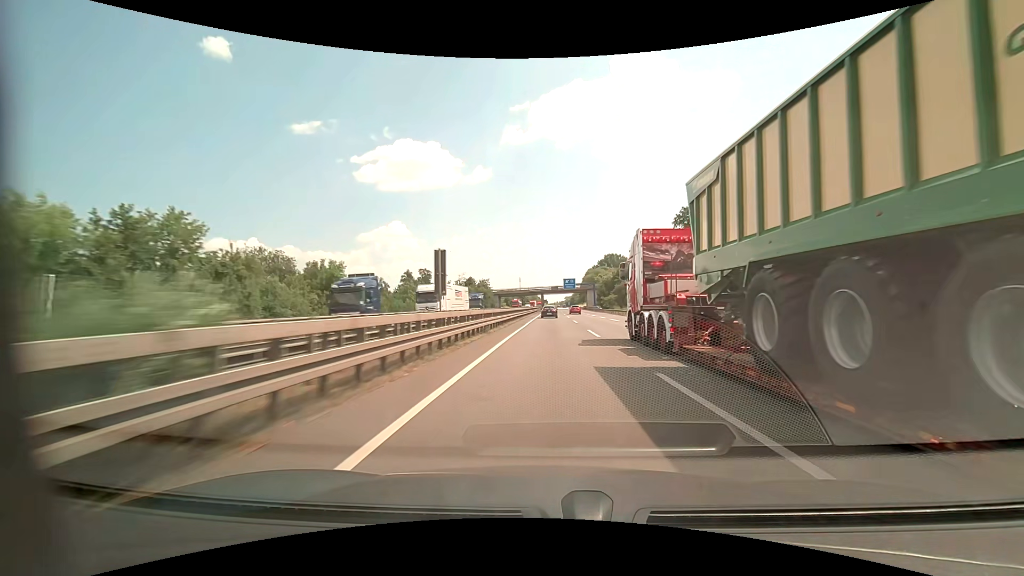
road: motorway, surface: asphalt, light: Day
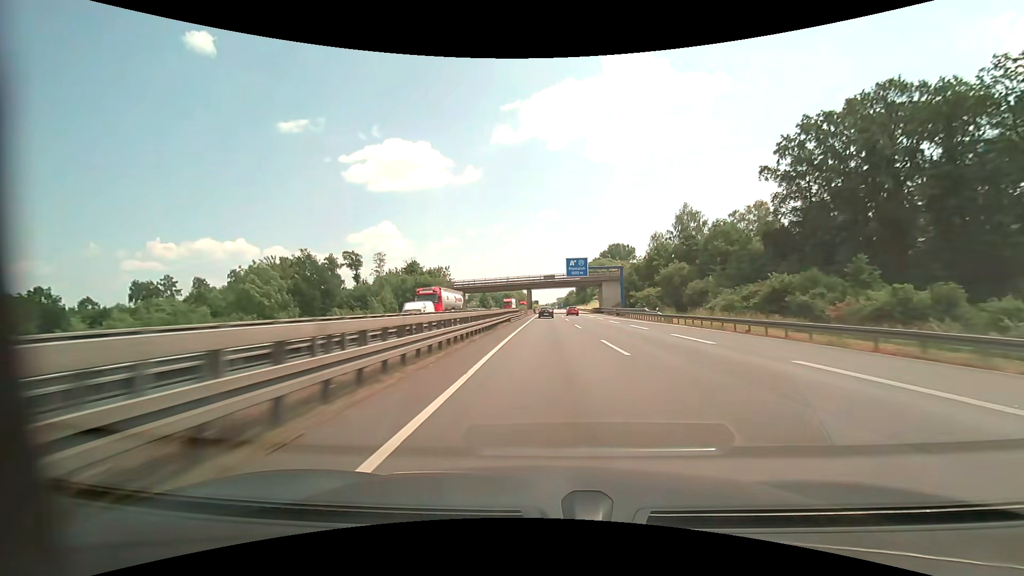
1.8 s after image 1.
(+0.4, +61.7) m; +1°
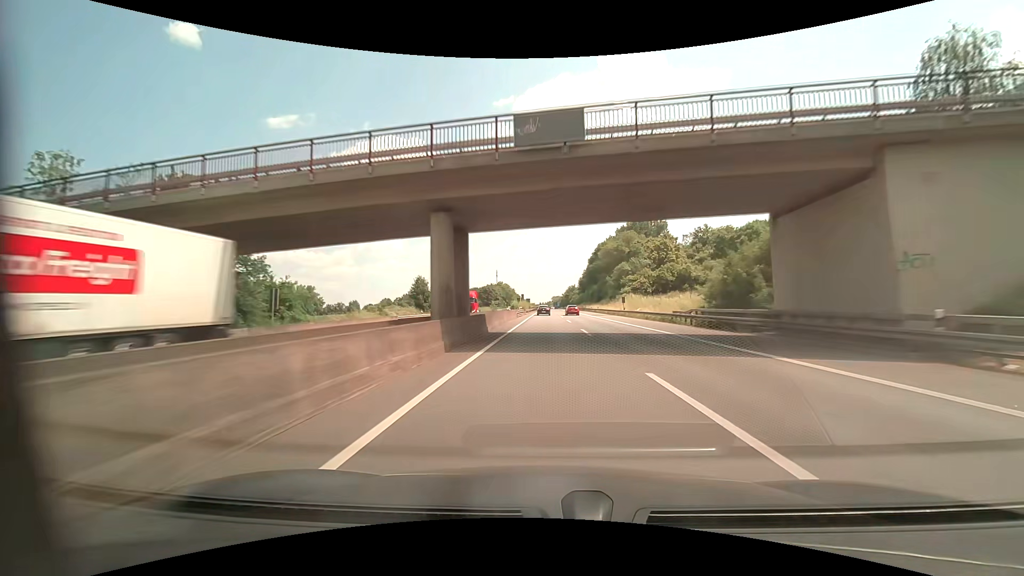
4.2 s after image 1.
(+0.7, +82.0) m; +1°
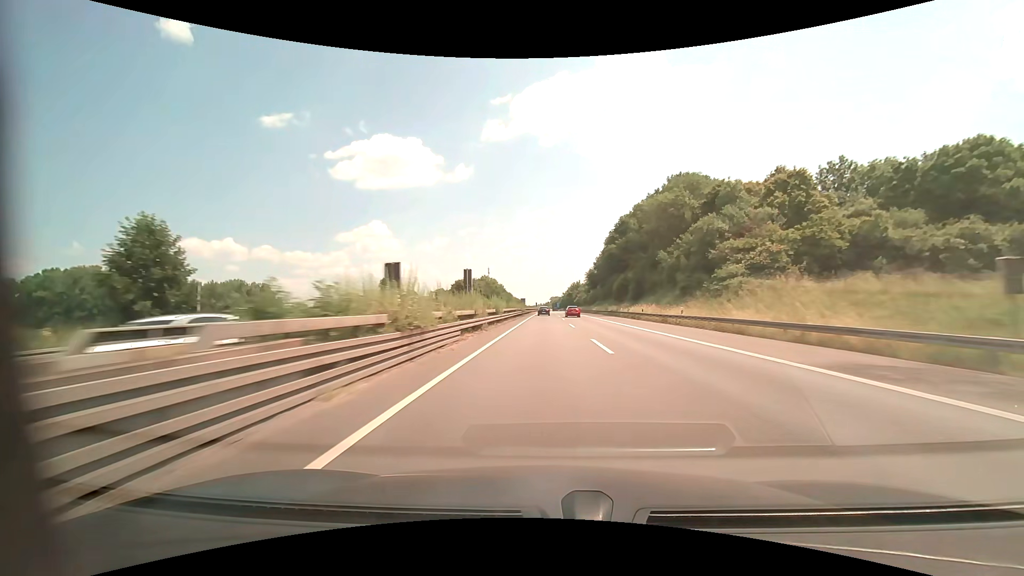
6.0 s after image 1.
(+0.2, +61.4) m; 0°
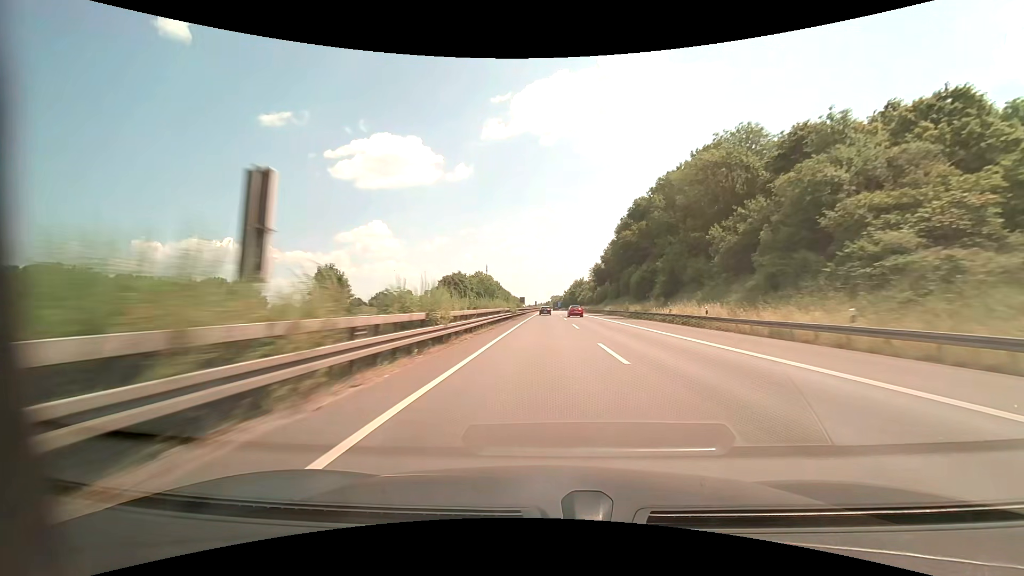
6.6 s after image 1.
(0.0, +20.5) m; 0°
(0, +10) (0, +20) (0, +30) (0, +40) (0, +50) (0, +60) (0, +70) (0, +80) (0, +90) (0, +100) m
